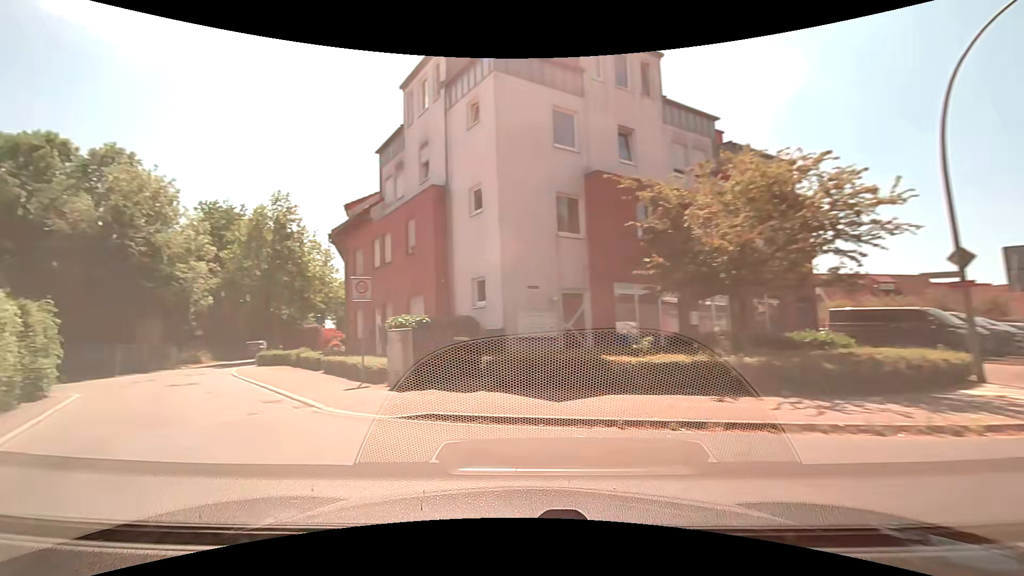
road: secondary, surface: asphalt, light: Day
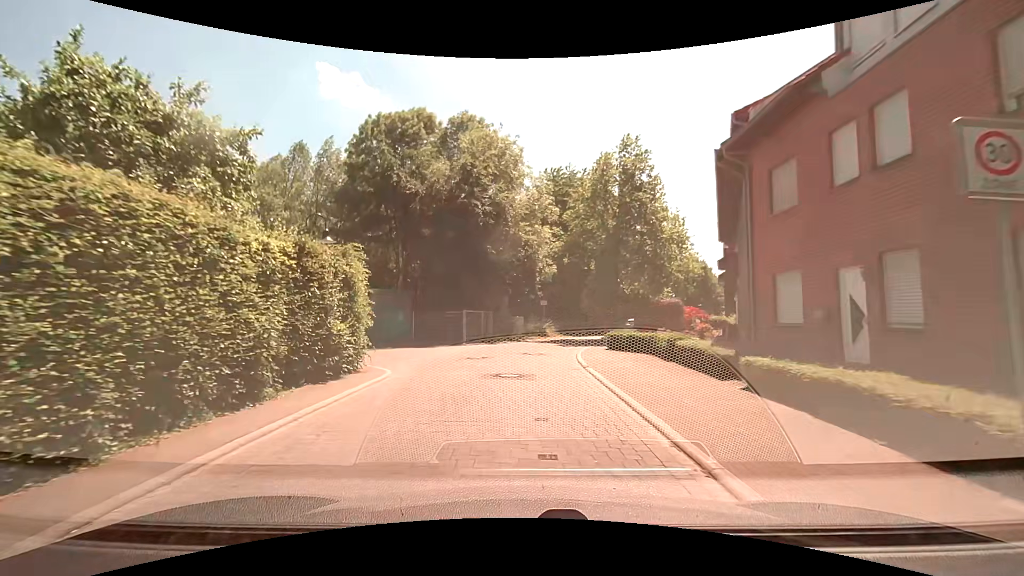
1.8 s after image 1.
(-4.5, +9.5) m; -37°
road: residential
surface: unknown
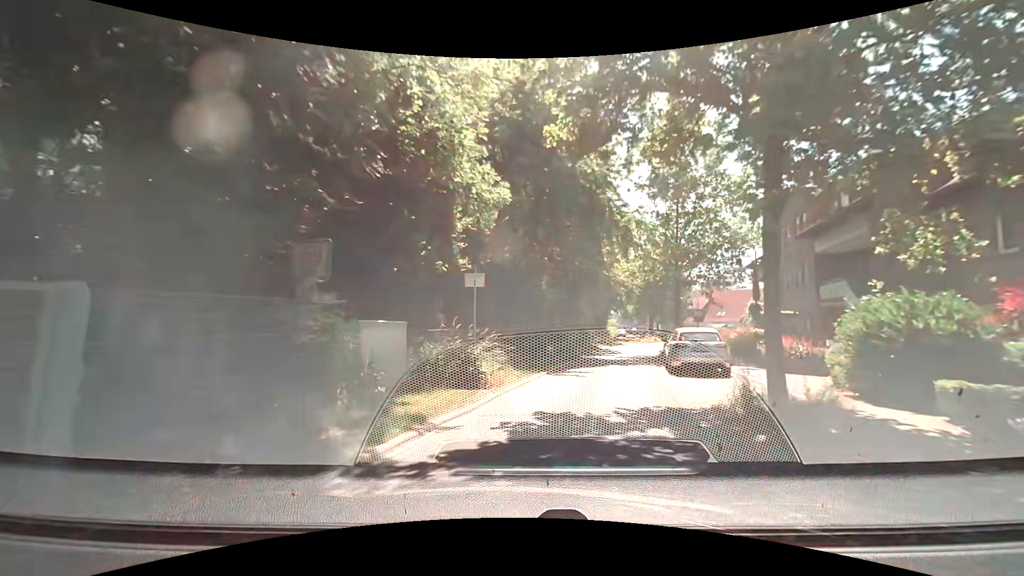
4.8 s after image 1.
(+0.5, +25.0) m; +8°
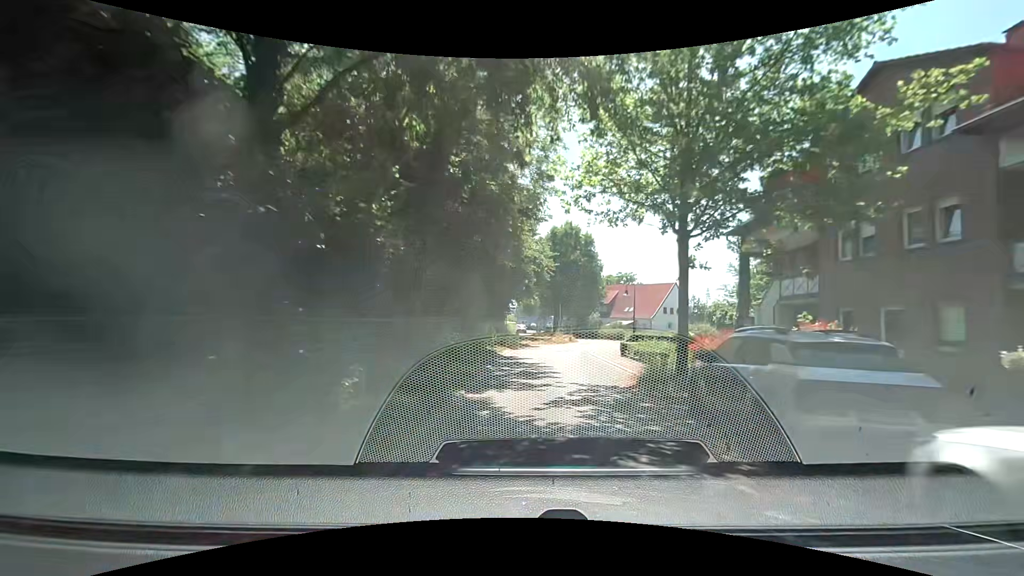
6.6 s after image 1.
(+2.0, +17.1) m; +12°
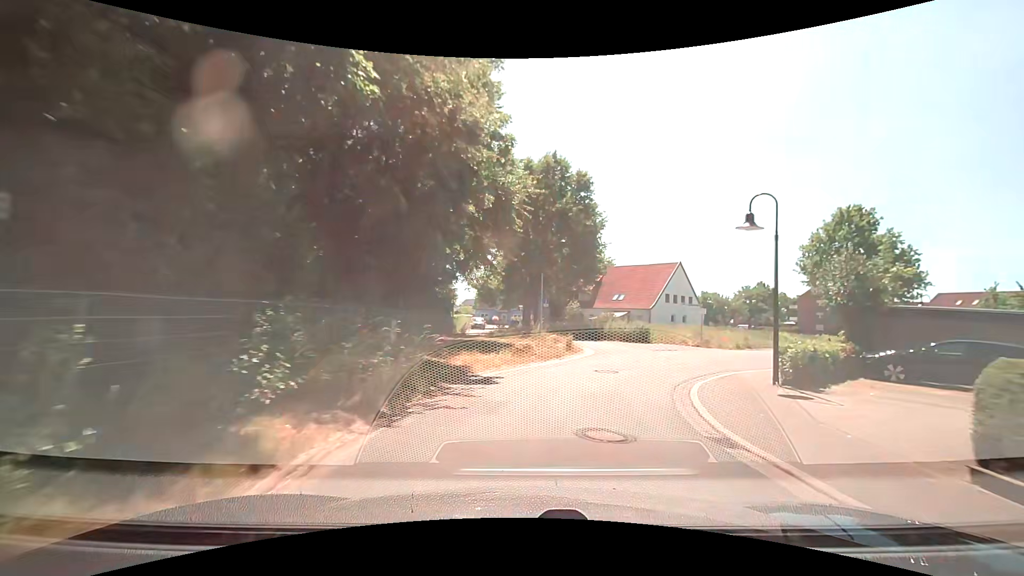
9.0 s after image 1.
(+1.0, +24.5) m; +3°
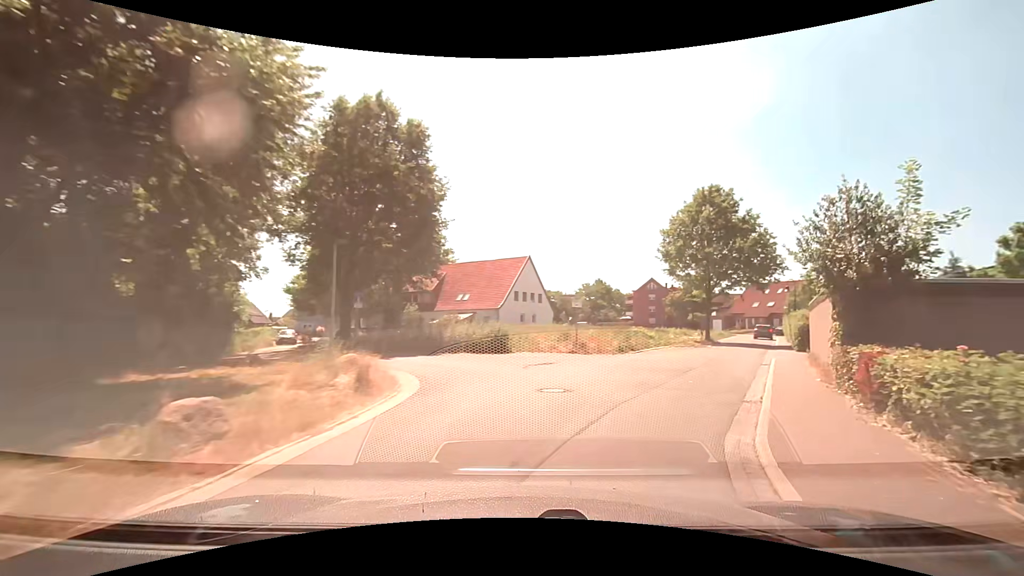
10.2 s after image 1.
(+1.5, +10.8) m; +17°
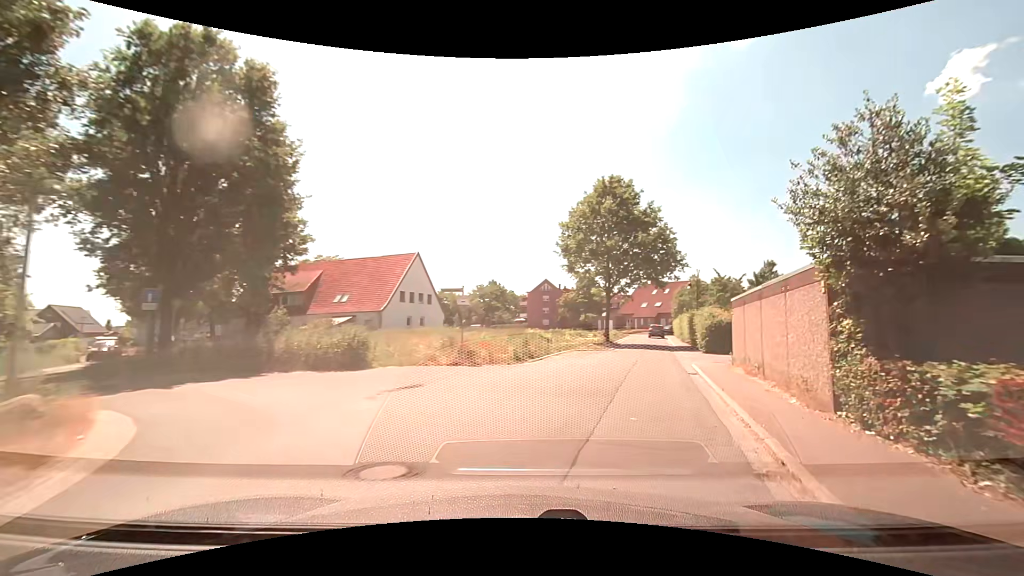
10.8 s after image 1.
(+0.6, +5.4) m; +12°
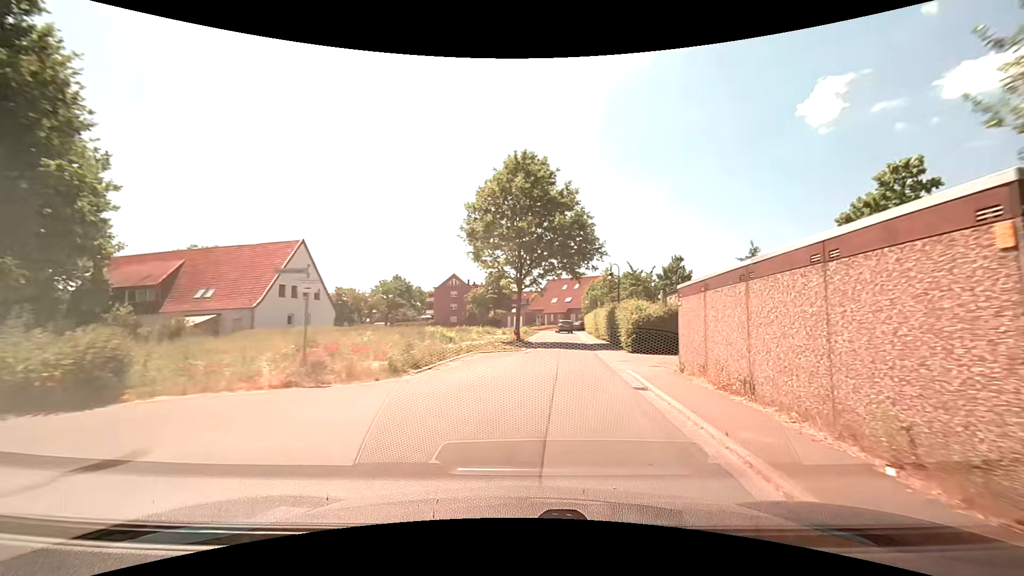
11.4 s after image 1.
(+0.6, +5.6) m; +12°
(+1, +10) (+2, +20) (+2, +30) (+3, +40) (+5, +50) (+5, +60) (+5, +70) (+3, +79) (-3, +88) (-10, +95) m
